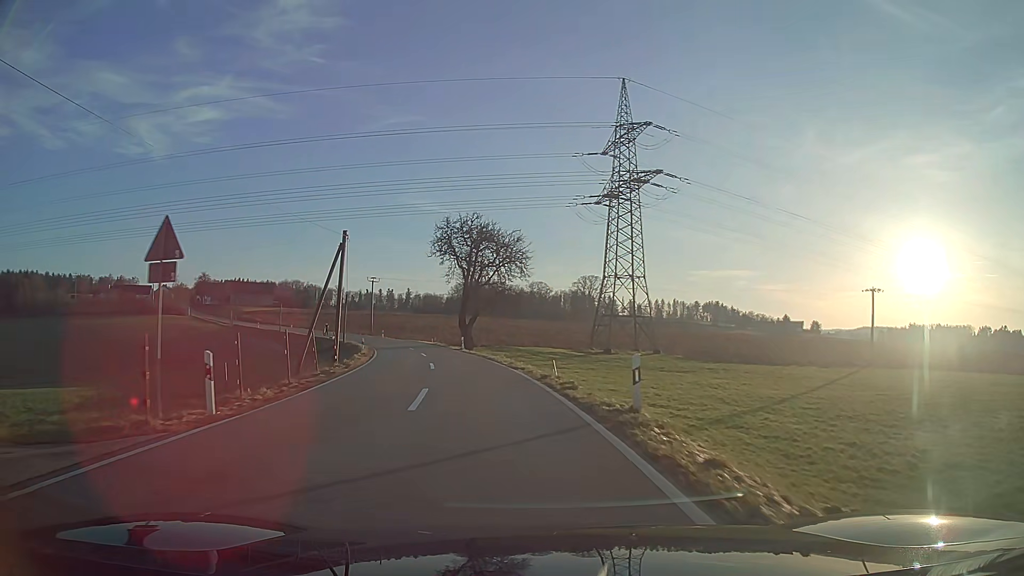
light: Day
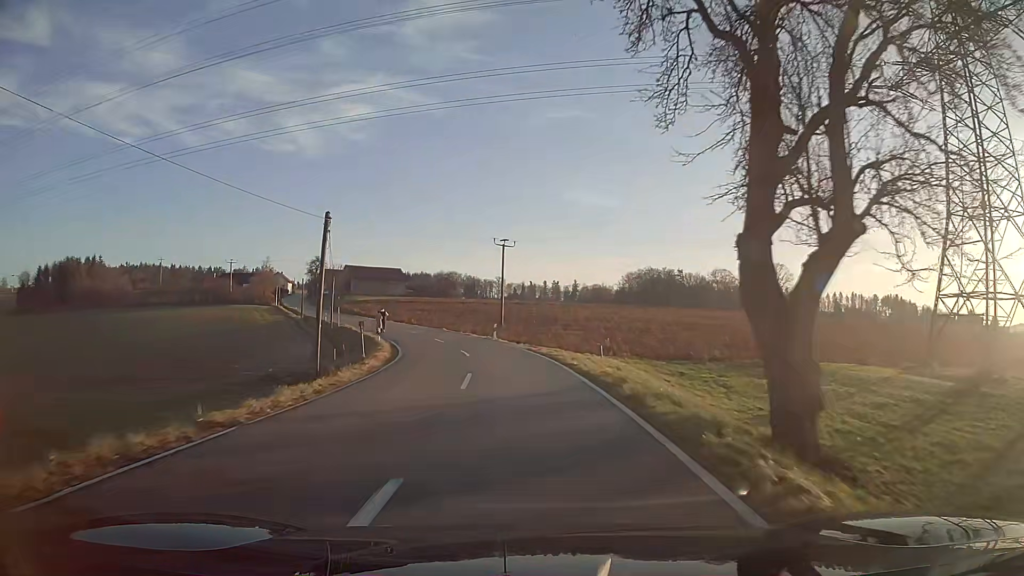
(-6.0, +46.2) m; -13°
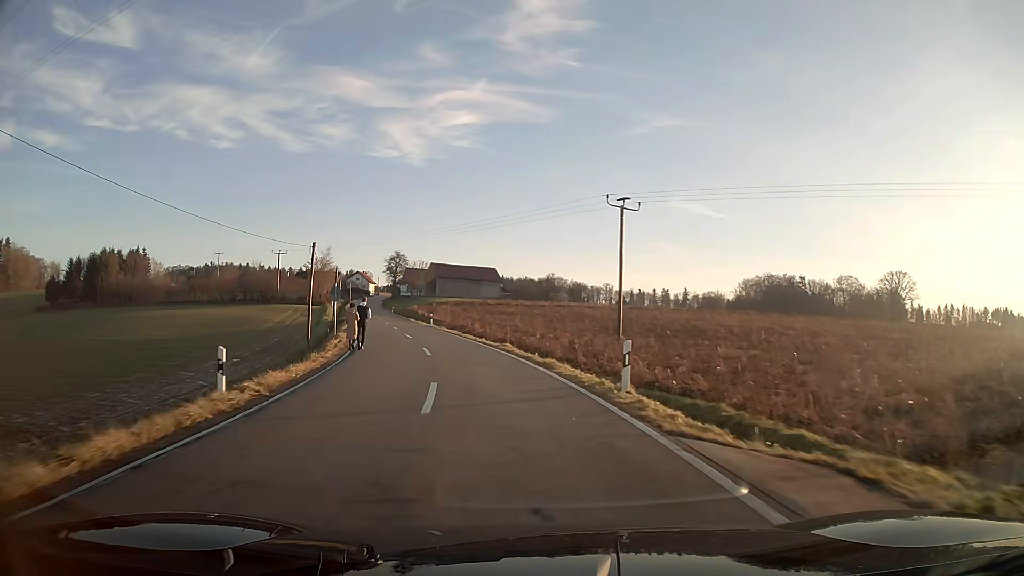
(-2.2, +28.8) m; -10°
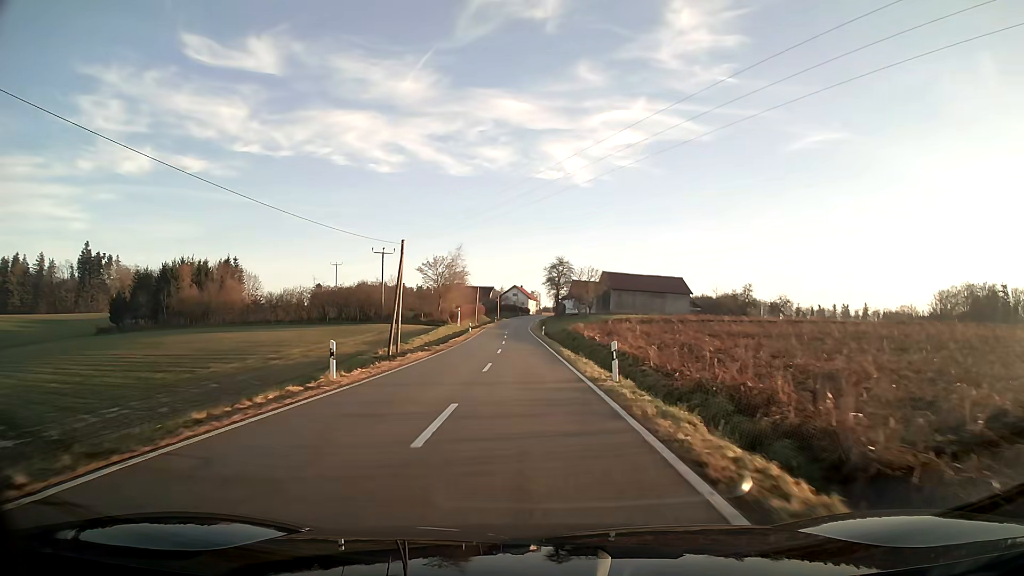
(-5.2, +38.8) m; -13°
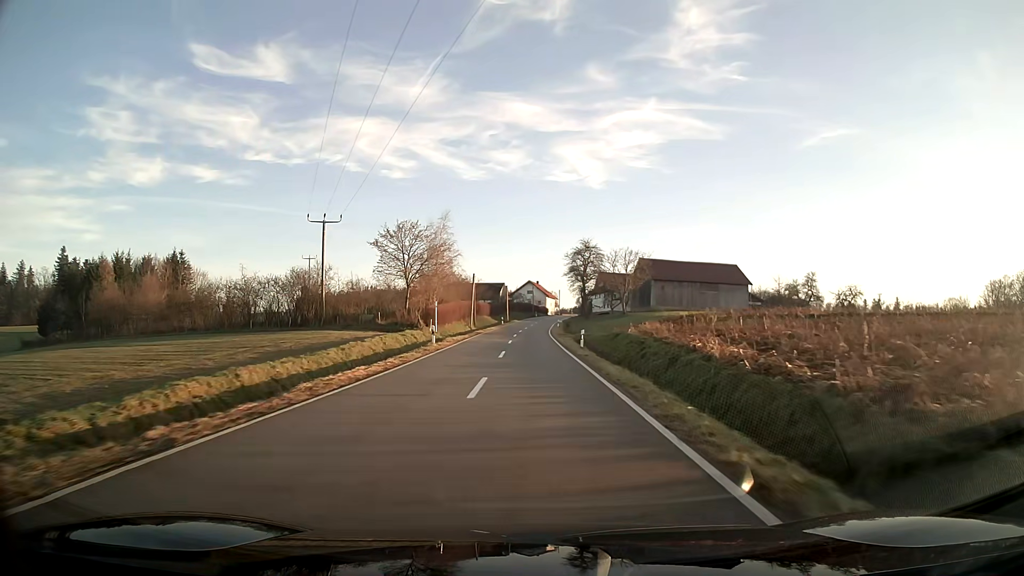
(-0.4, +32.4) m; -1°
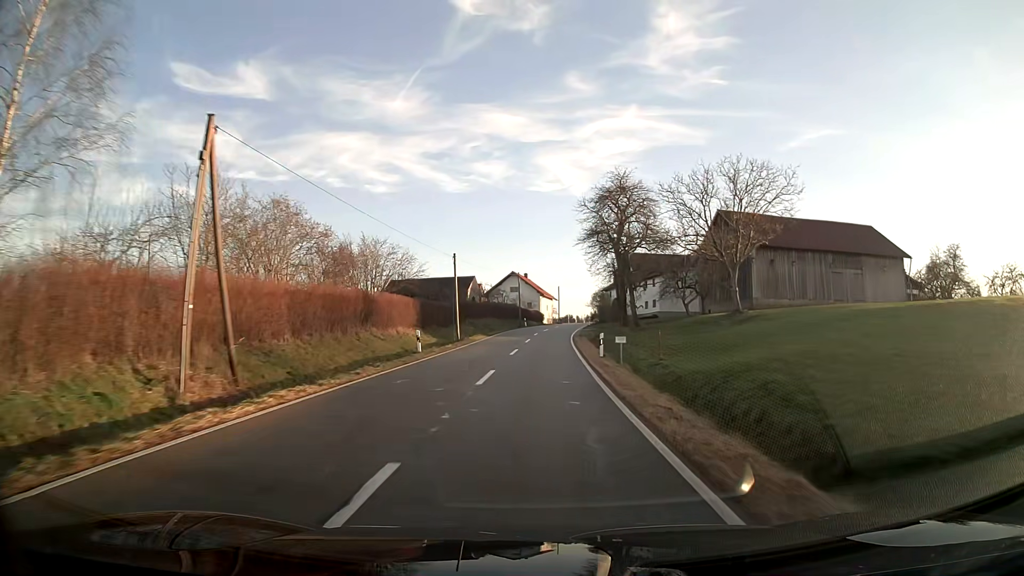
(+0.2, +58.7) m; +1°
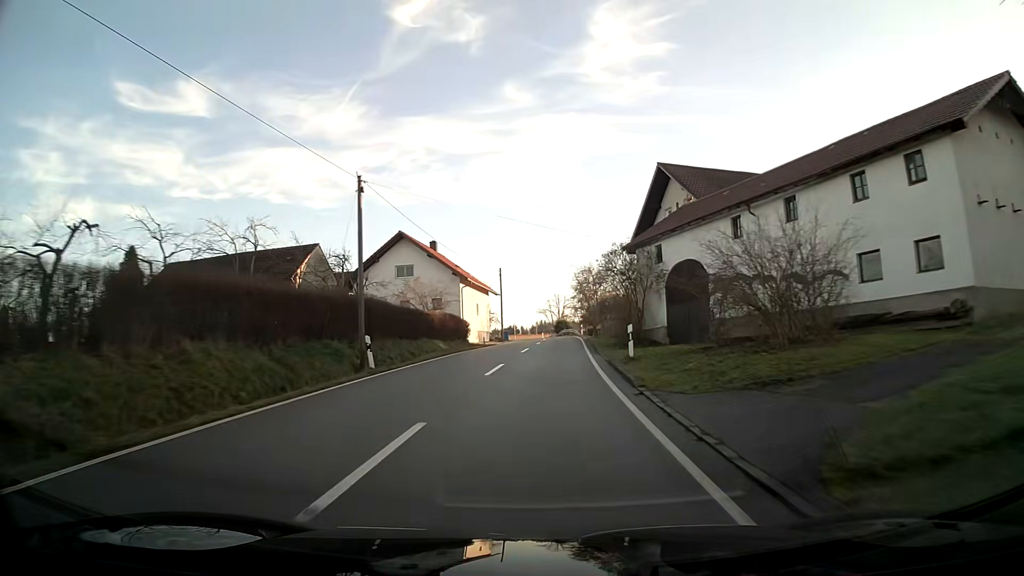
(+2.3, +58.4) m; +5°
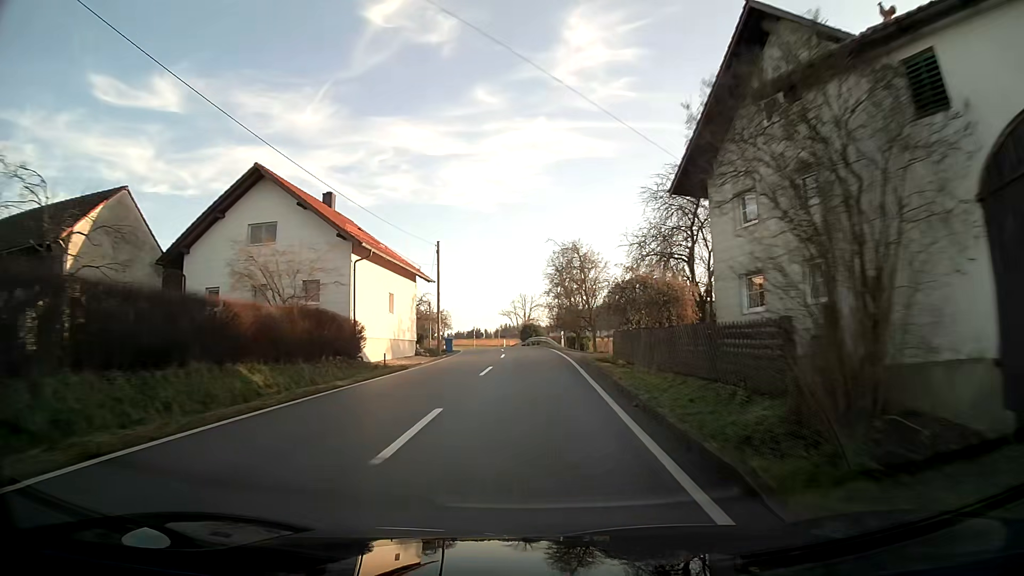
(+0.5, +22.2) m; +2°
